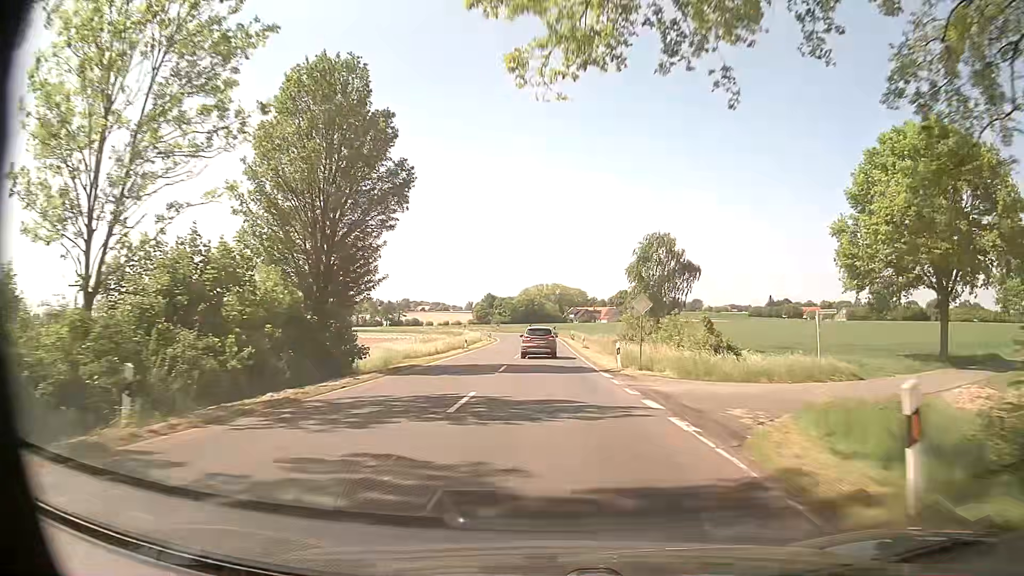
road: secondary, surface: asphalt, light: Day
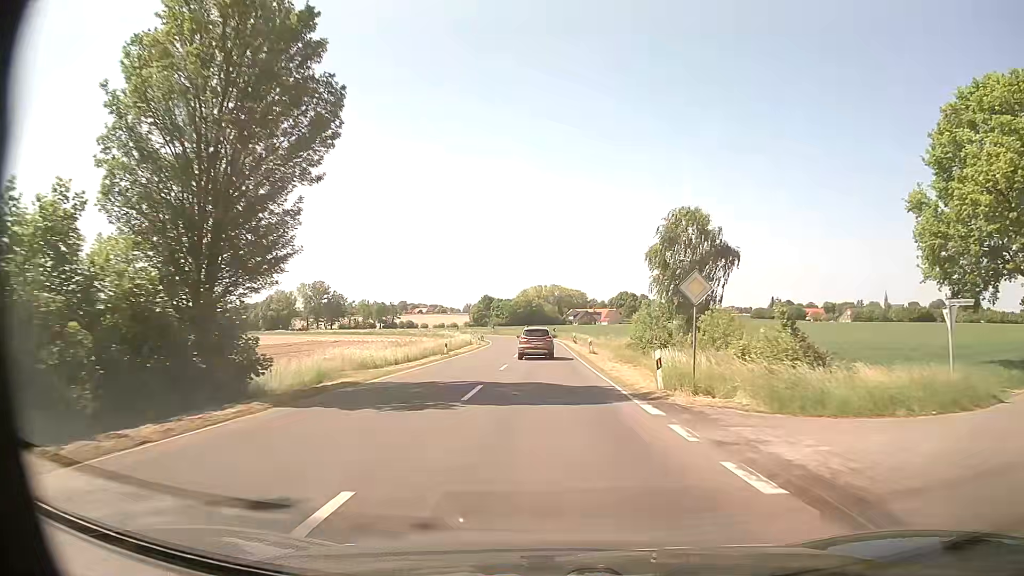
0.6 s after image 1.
(0.0, +9.7) m; +1°
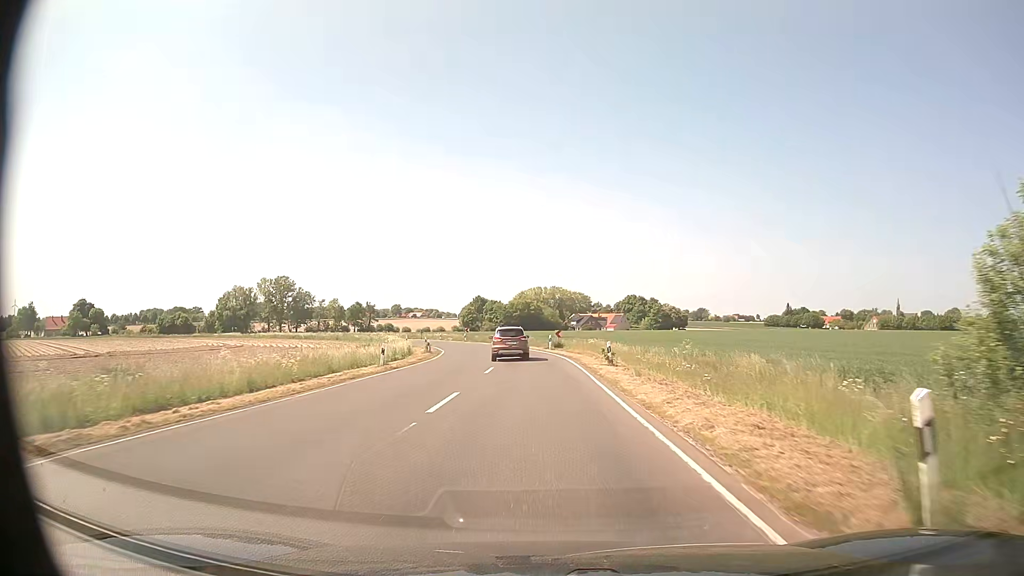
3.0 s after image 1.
(-0.2, +38.3) m; 0°
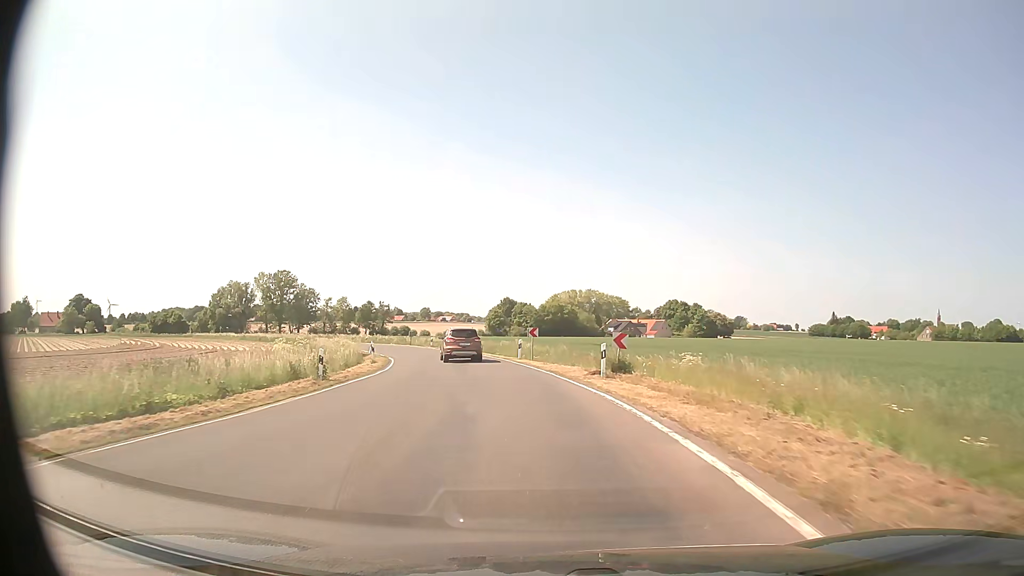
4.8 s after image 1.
(-0.6, +27.5) m; -3°
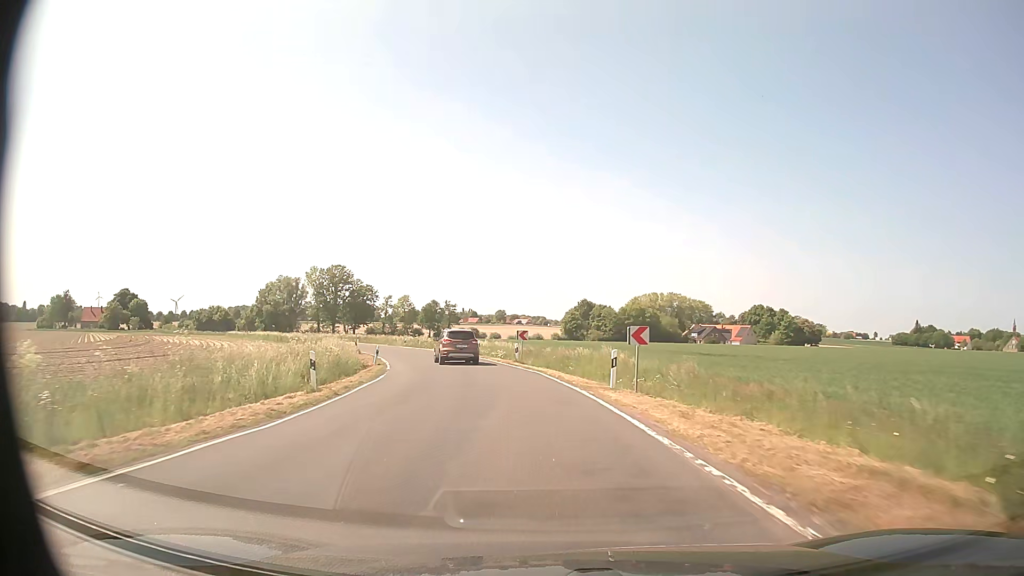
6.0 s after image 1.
(-0.9, +18.2) m; -6°
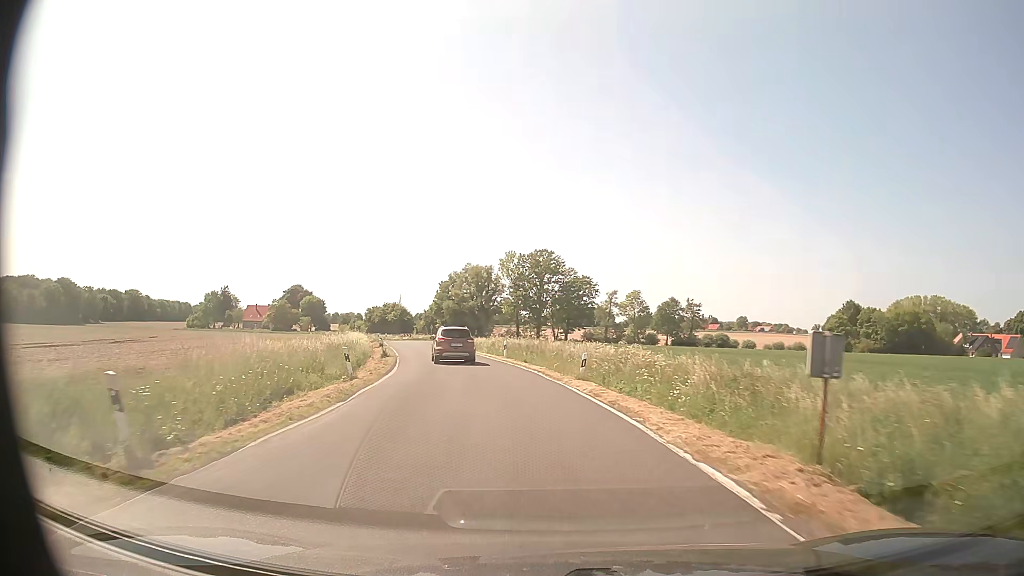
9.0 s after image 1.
(-7.1, +44.5) m; -20°
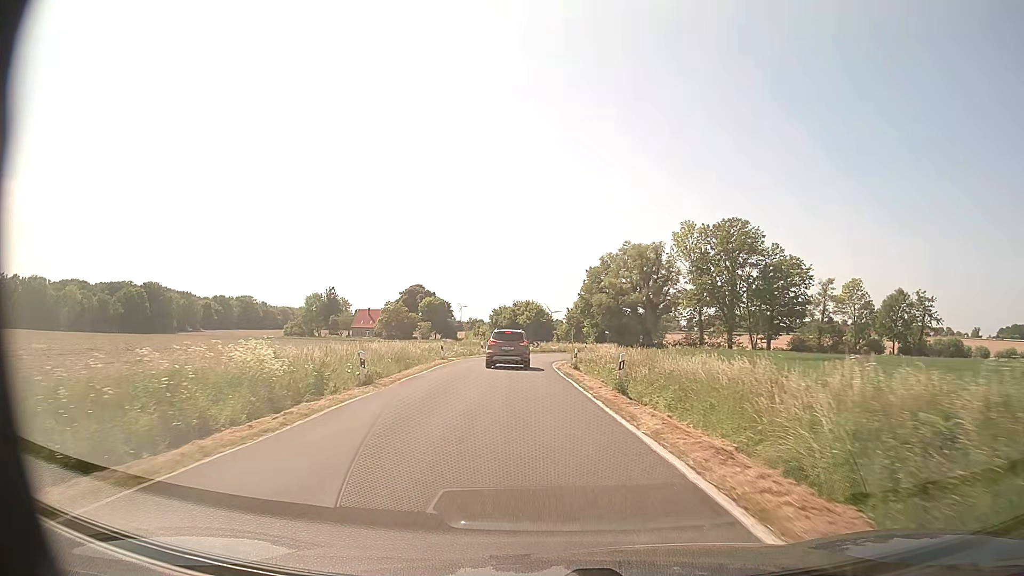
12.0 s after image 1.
(-5.9, +43.5) m; -13°
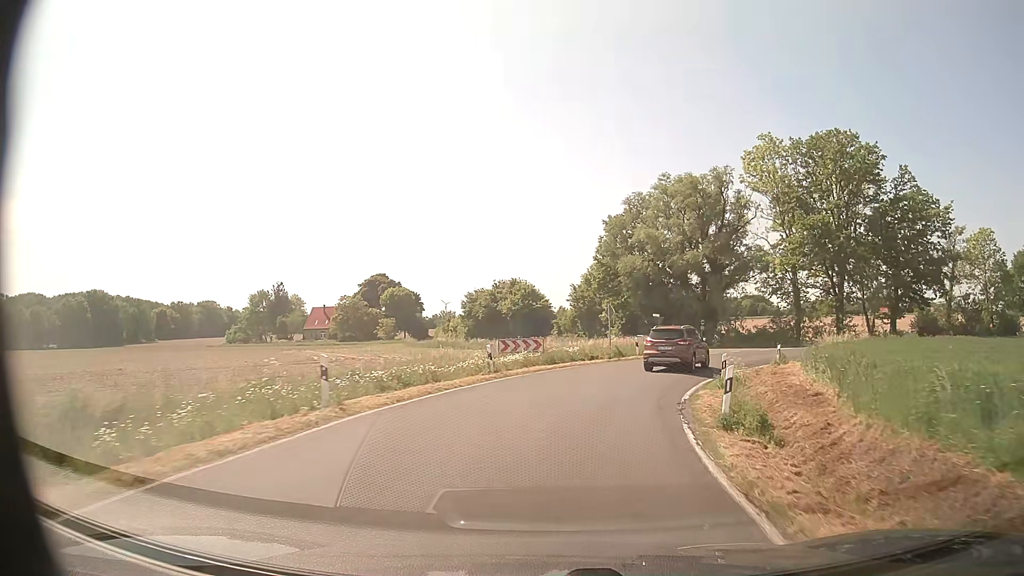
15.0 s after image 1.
(-1.0, +38.6) m; +1°
(+1, +10) (+3, +20) (+6, +29) (+12, +37) (+20, +44) (+28, +49) (+37, +53) (+47, +56) (+57, +58) (+66, +61) m
